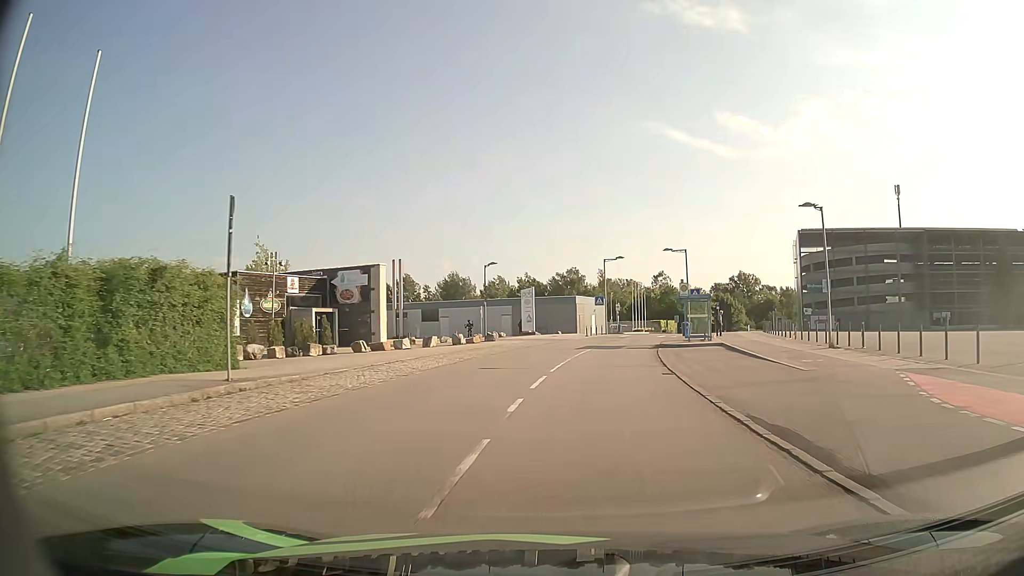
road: residential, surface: asphalt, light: Day
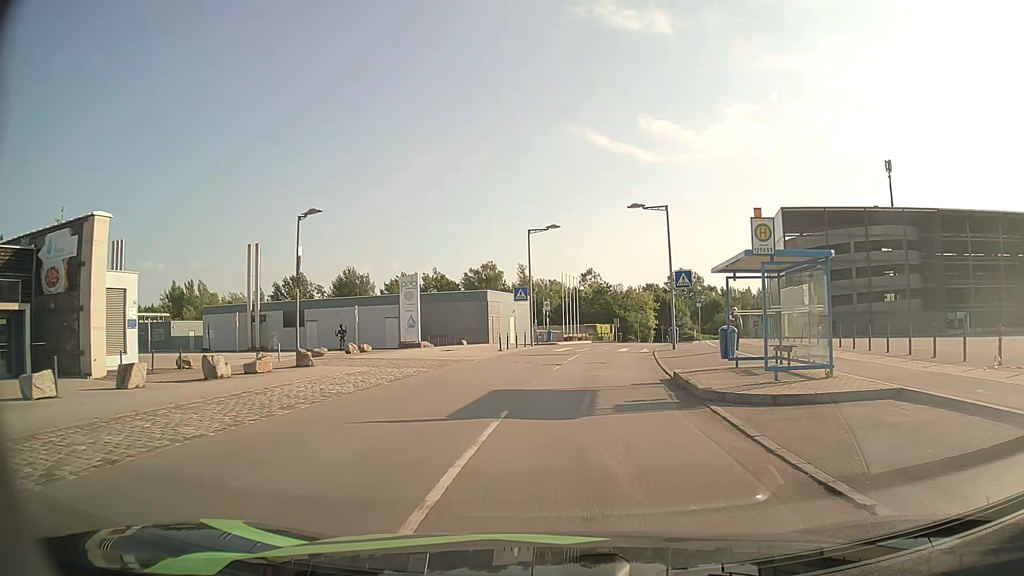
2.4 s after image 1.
(+1.4, +22.4) m; +7°
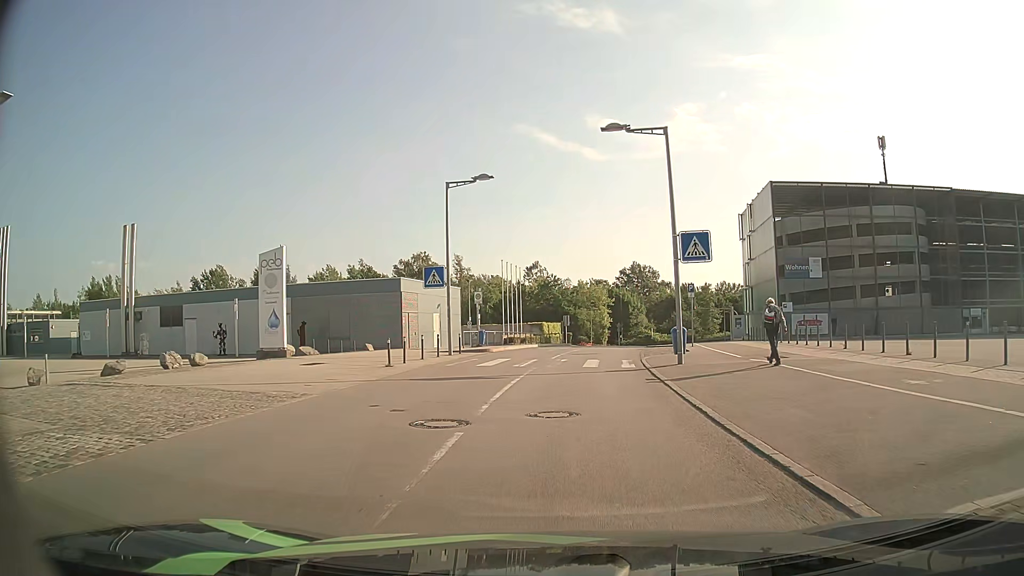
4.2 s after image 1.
(+0.6, +13.3) m; +5°
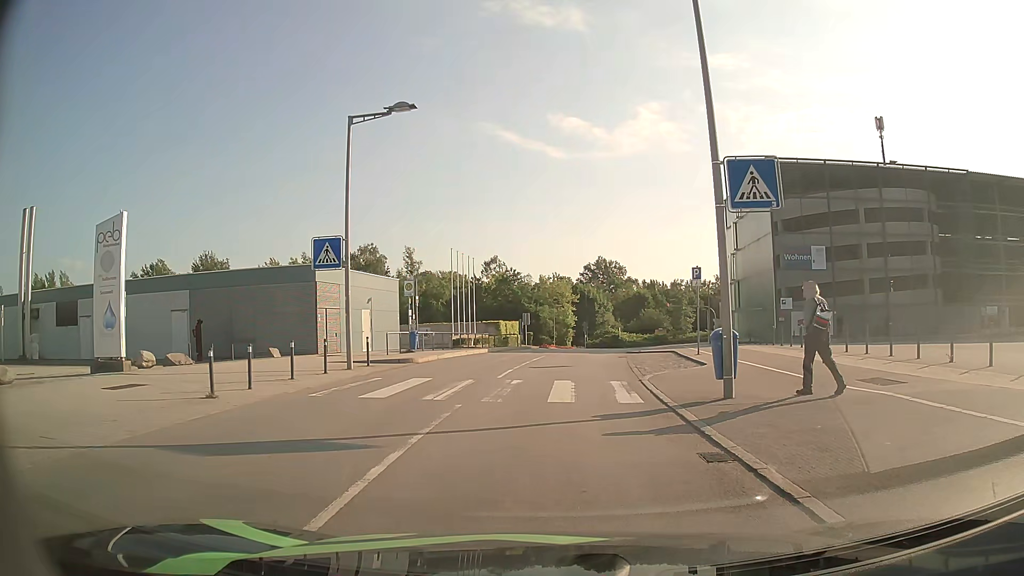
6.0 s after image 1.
(+0.2, +8.7) m; +3°
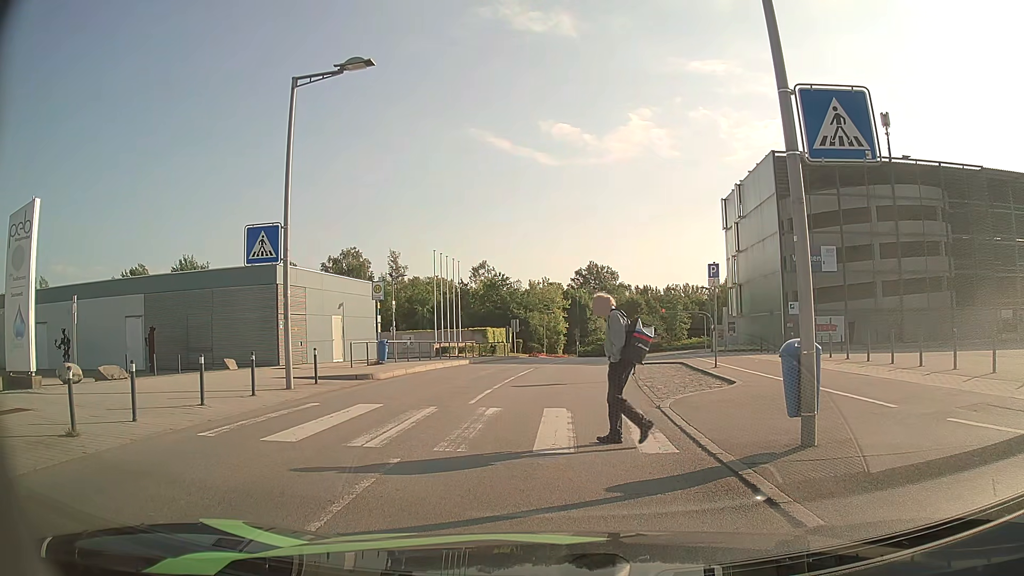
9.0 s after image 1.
(0.0, +3.5) m; 0°
